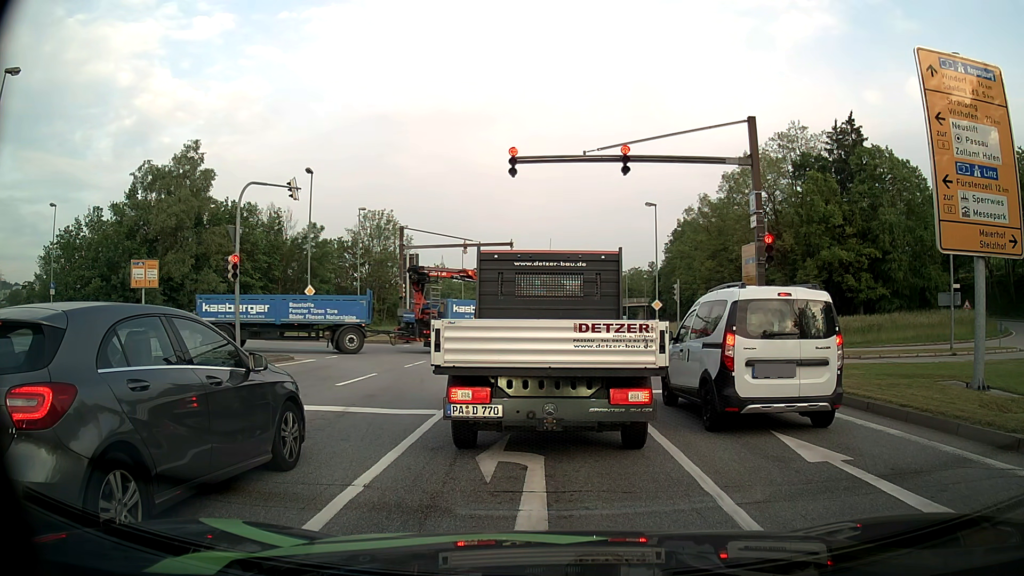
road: primary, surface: asphalt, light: Day
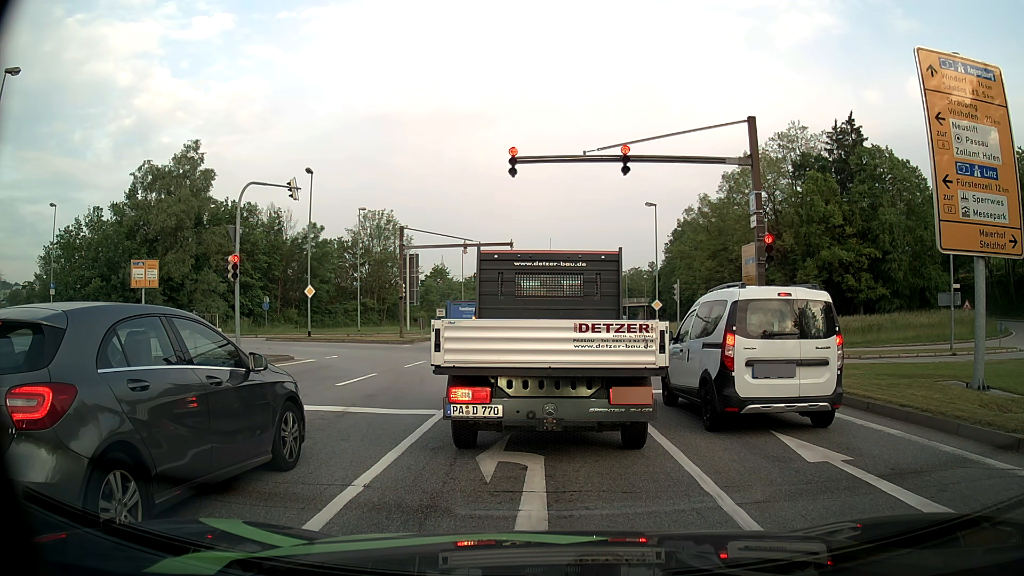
(0.0, 0.0) m; 0°
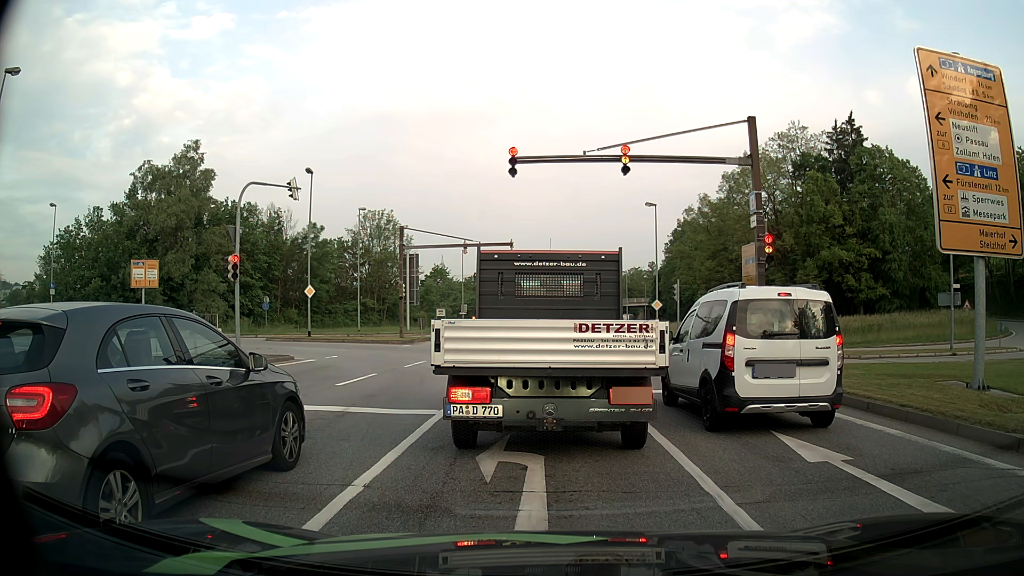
(0.0, 0.0) m; 0°
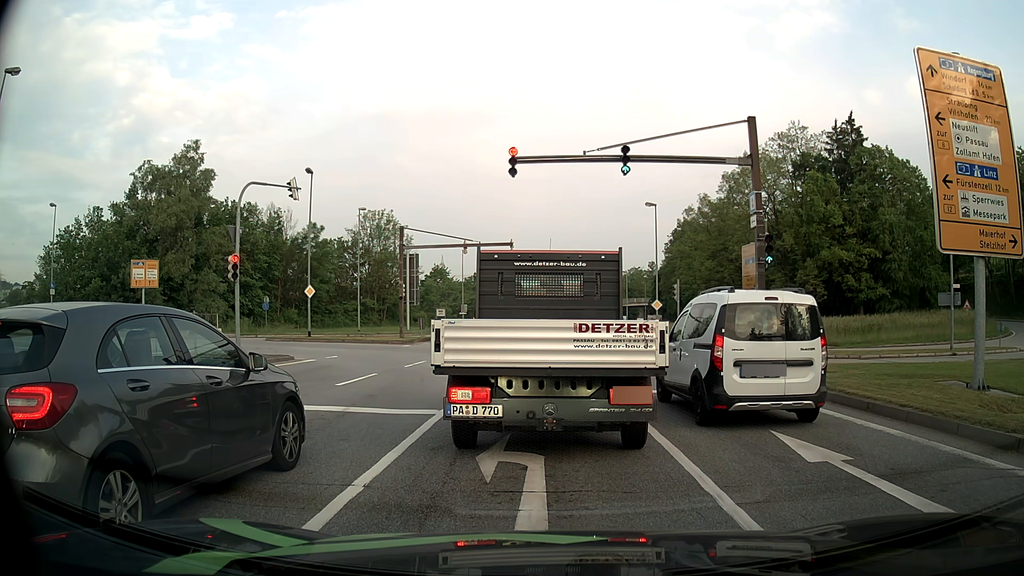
(0.0, 0.0) m; 0°
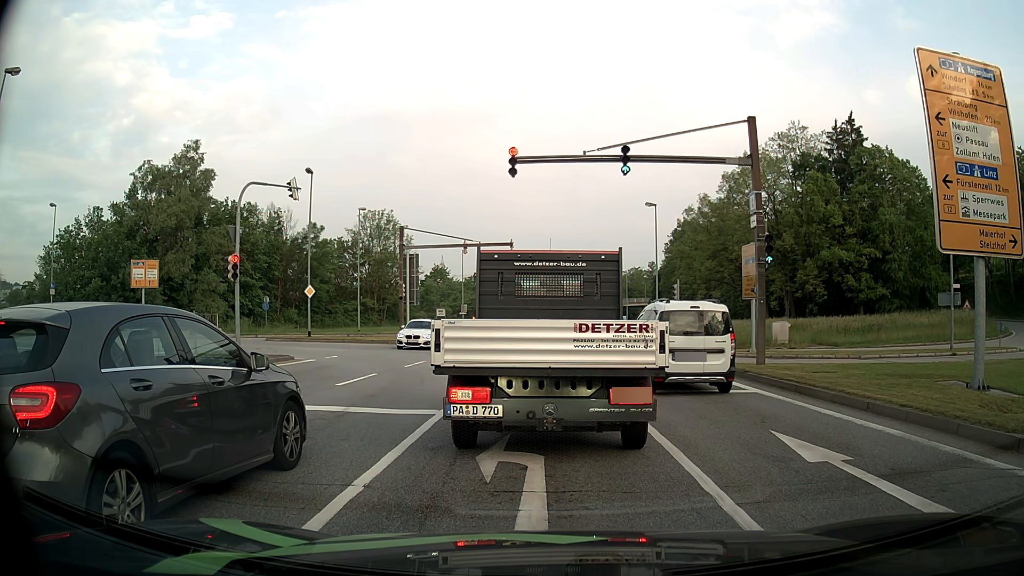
(0.0, 0.0) m; 0°
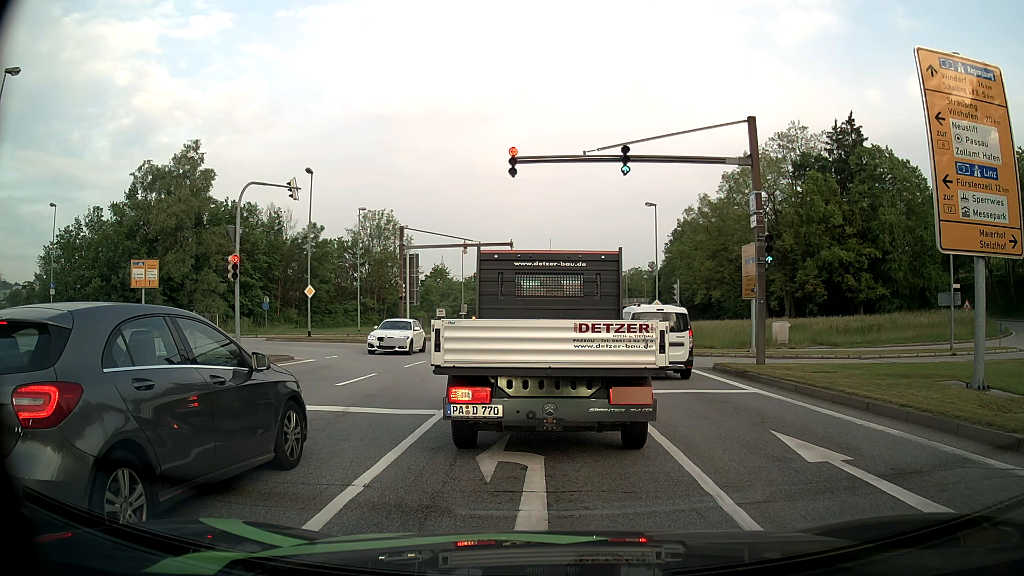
(0.0, 0.0) m; 0°
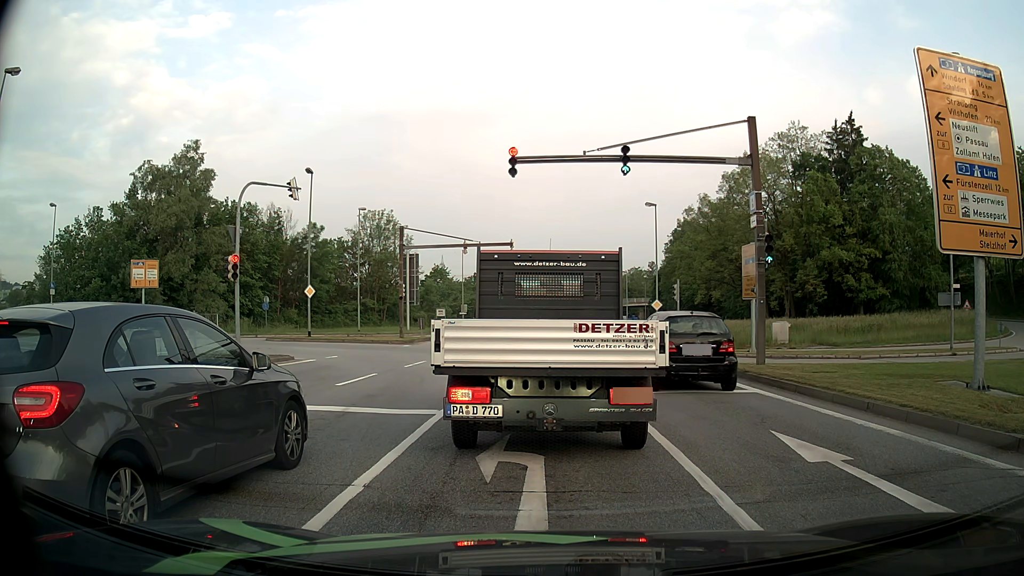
(0.0, 0.0) m; 0°
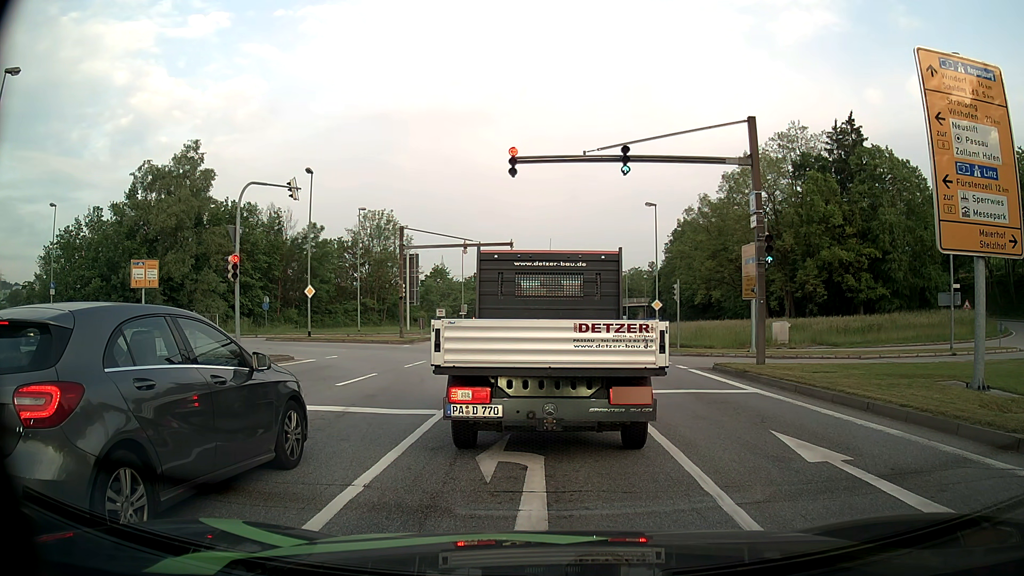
(0.0, 0.0) m; 0°
